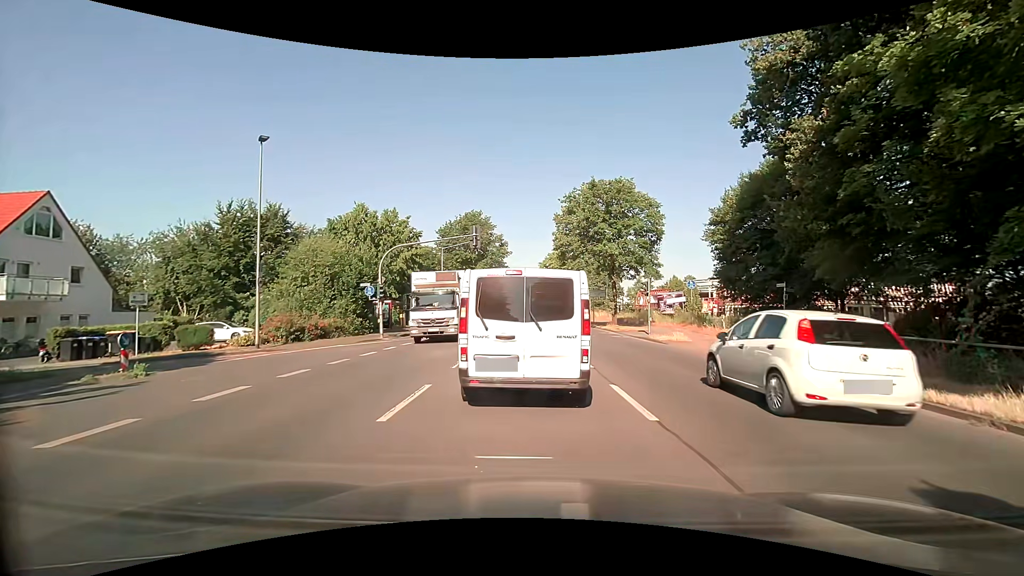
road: secondary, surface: asphalt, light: Day
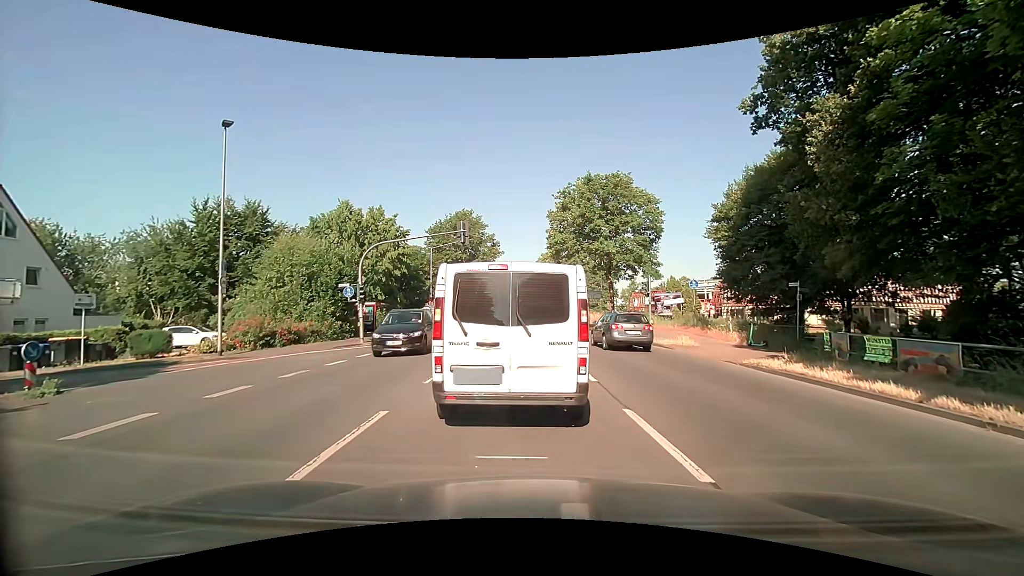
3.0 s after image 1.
(0.0, +2.2) m; 0°
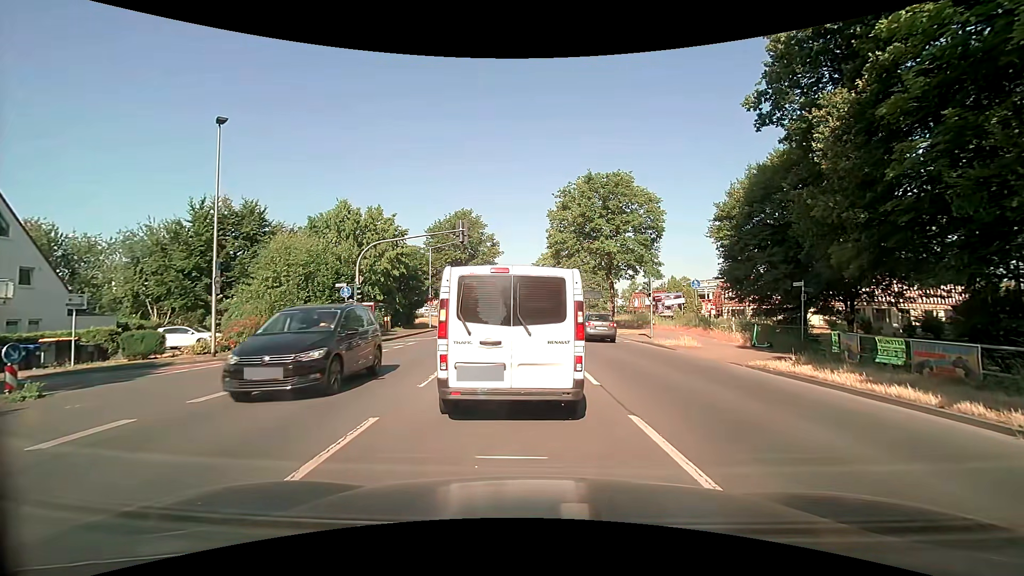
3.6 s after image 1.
(0.0, +0.4) m; 0°
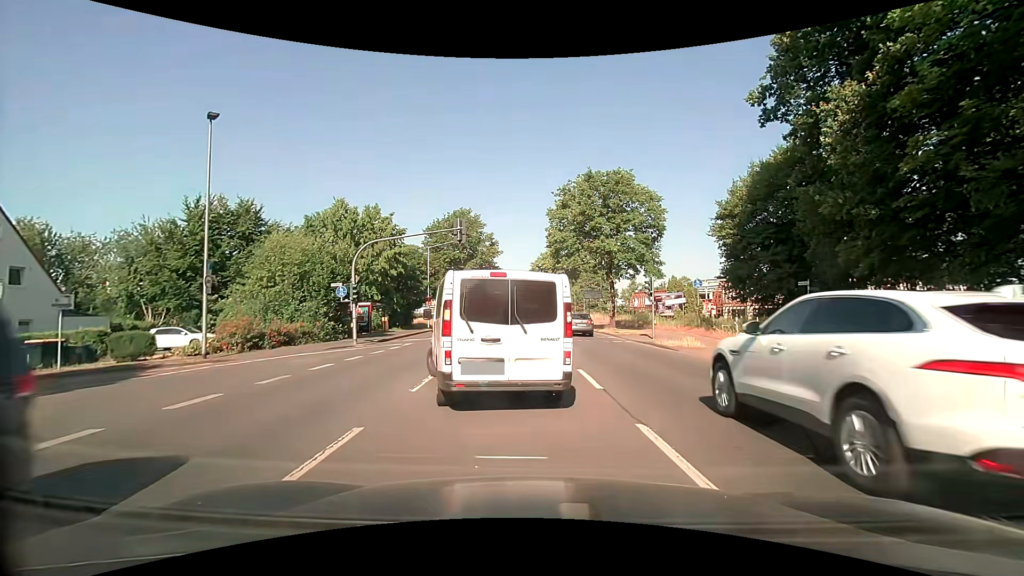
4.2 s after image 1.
(0.0, +0.6) m; 0°
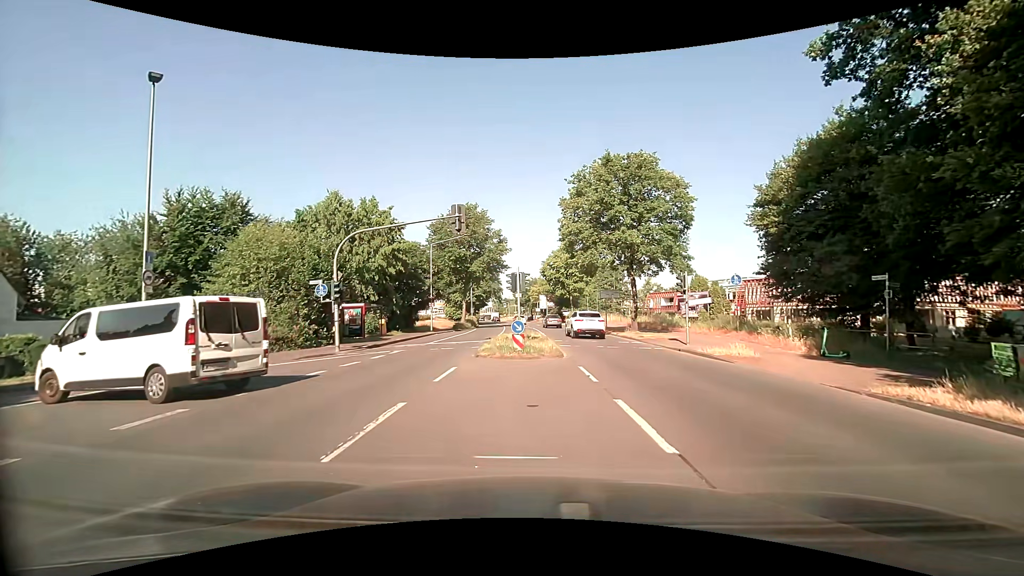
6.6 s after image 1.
(-0.1, +4.3) m; -1°
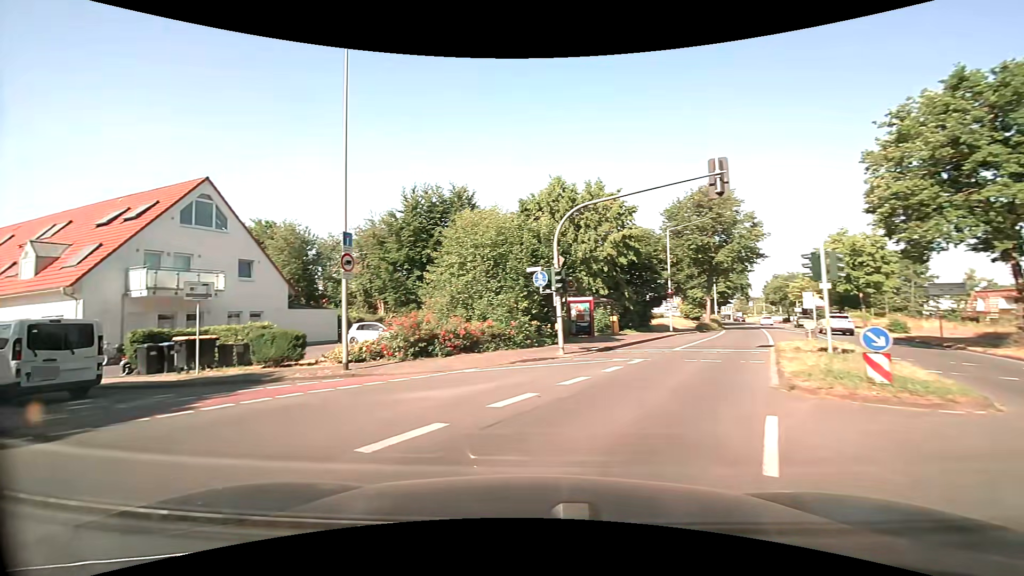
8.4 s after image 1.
(-1.3, +6.0) m; -28°
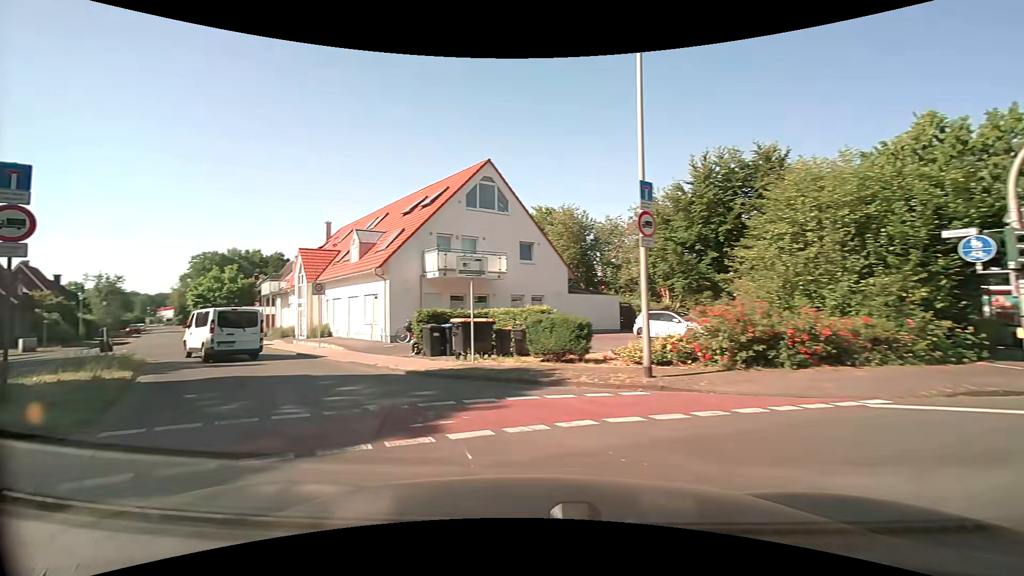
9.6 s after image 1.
(-1.2, +4.9) m; -31°
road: residential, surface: paved
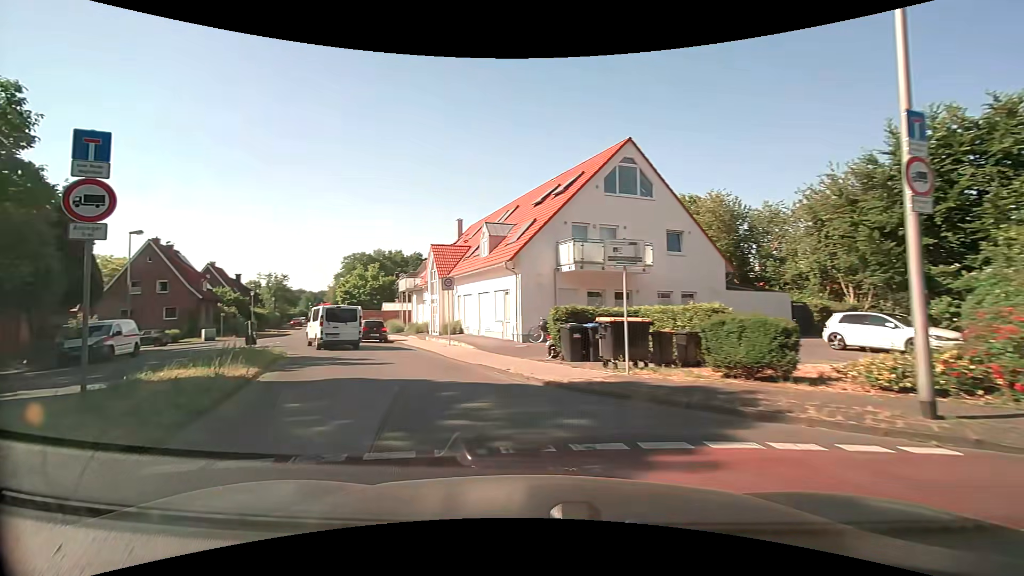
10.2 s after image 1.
(-0.3, +2.8) m; -13°
(-2, +10) (-7, +19) (-11, +28) (-16, +37) (-20, +46) (-24, +55) (-28, +64) (-31, +73) (-35, +83) (-39, +92) m
